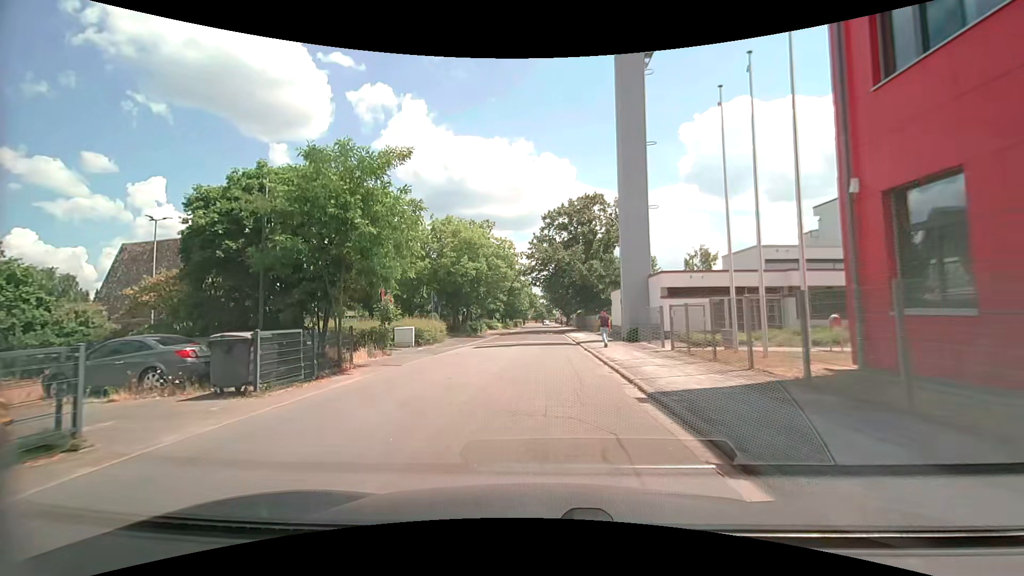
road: unclassified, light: Day
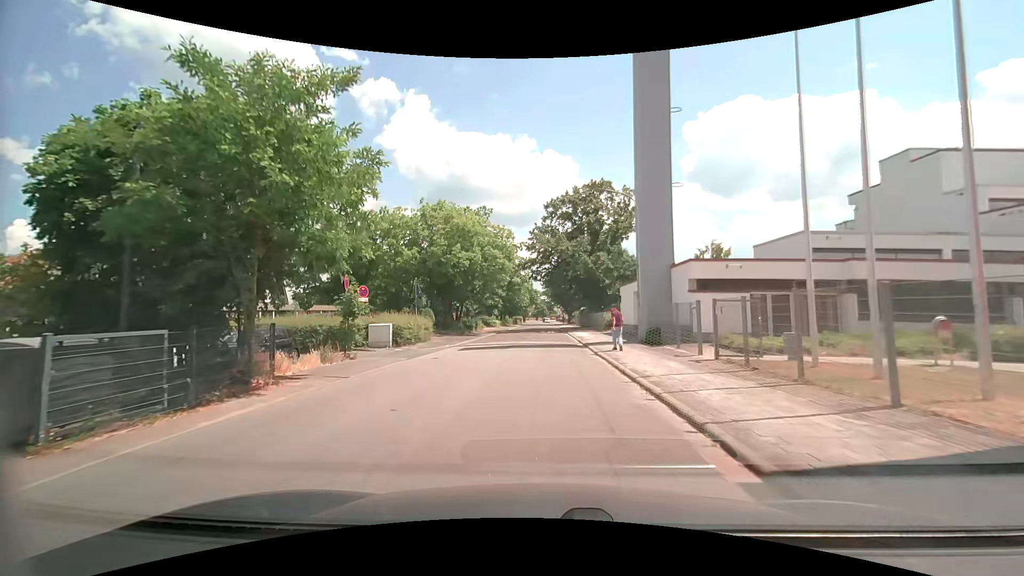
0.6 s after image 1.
(0.0, +4.6) m; 0°
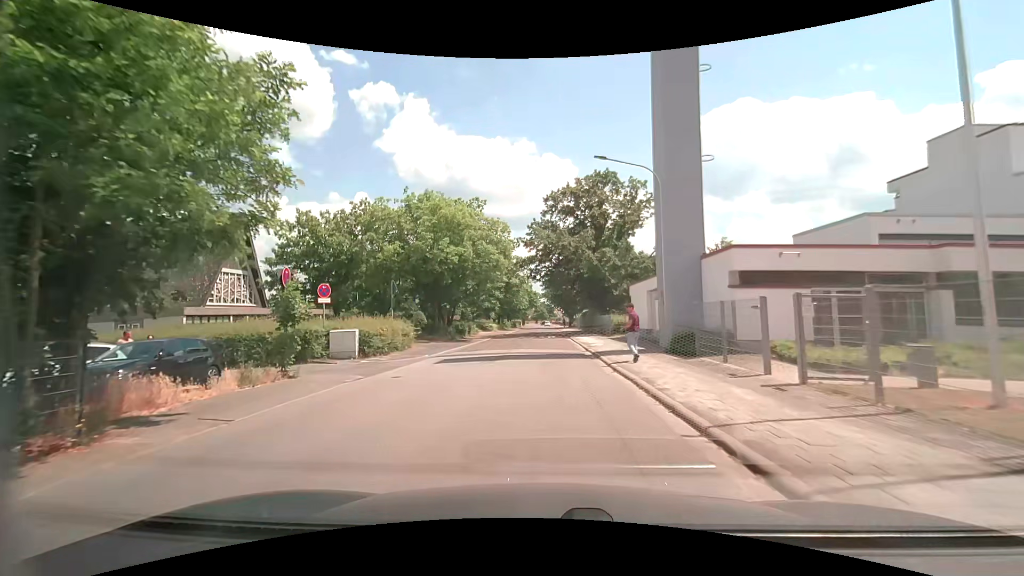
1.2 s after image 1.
(0.0, +4.6) m; 0°
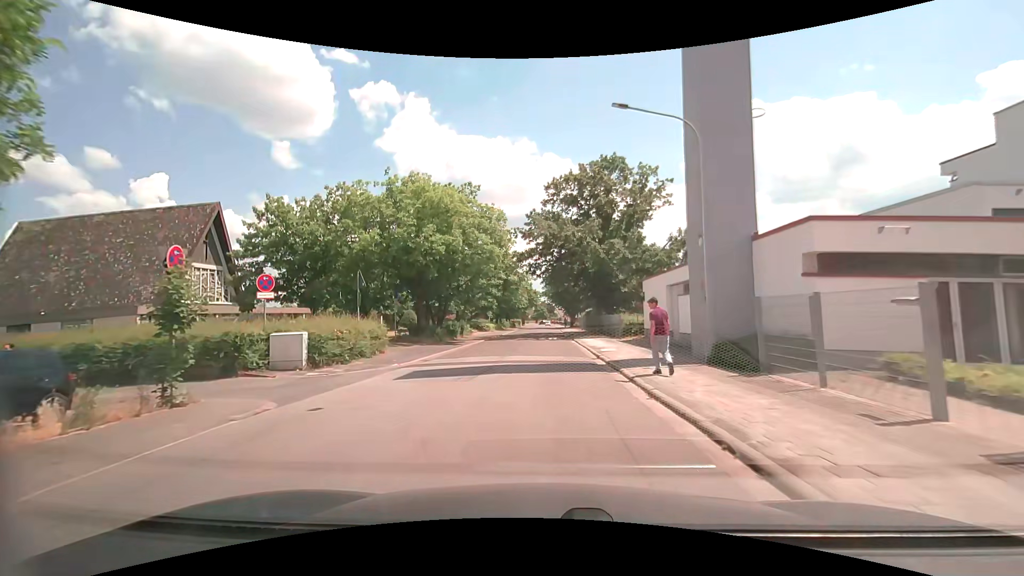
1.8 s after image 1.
(0.0, +4.6) m; +1°
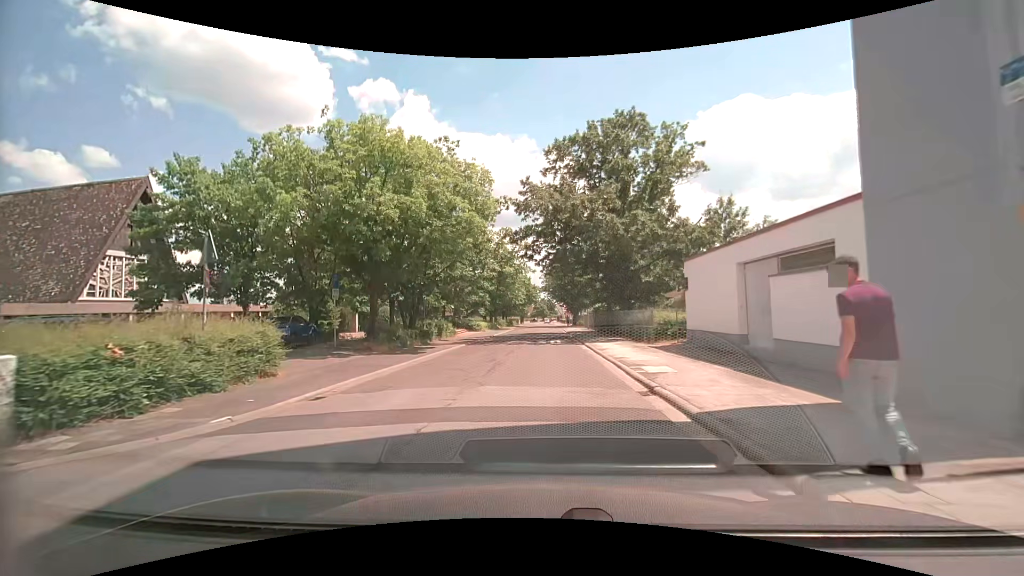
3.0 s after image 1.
(-0.2, +9.2) m; -1°
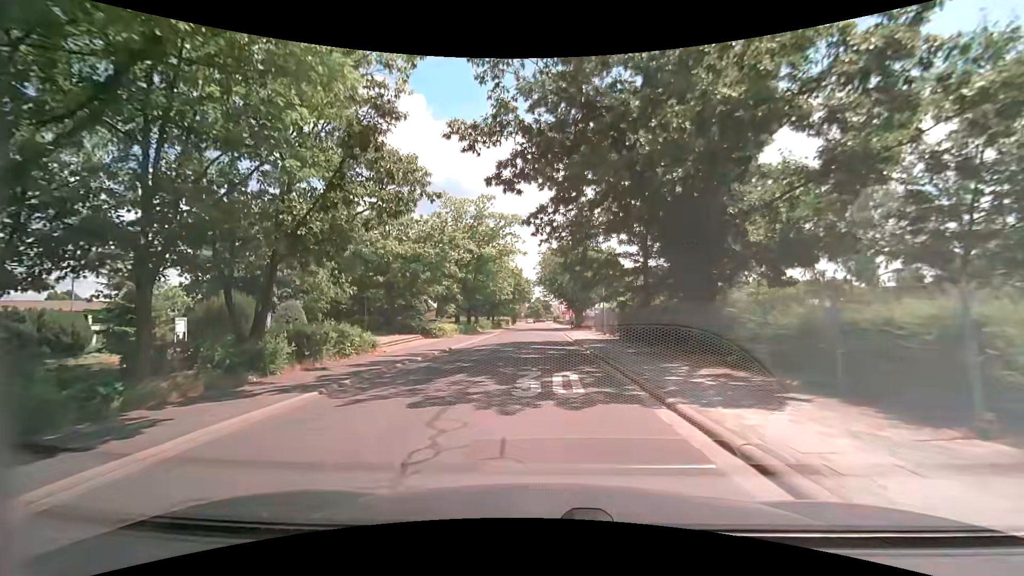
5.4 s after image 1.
(+0.1, +18.4) m; +1°
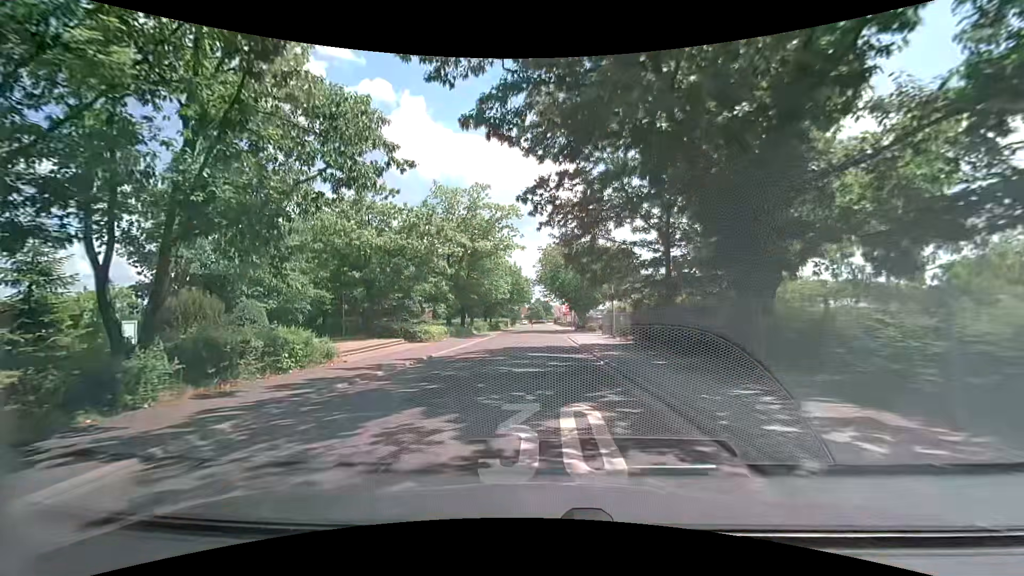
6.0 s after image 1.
(0.0, +4.7) m; 0°
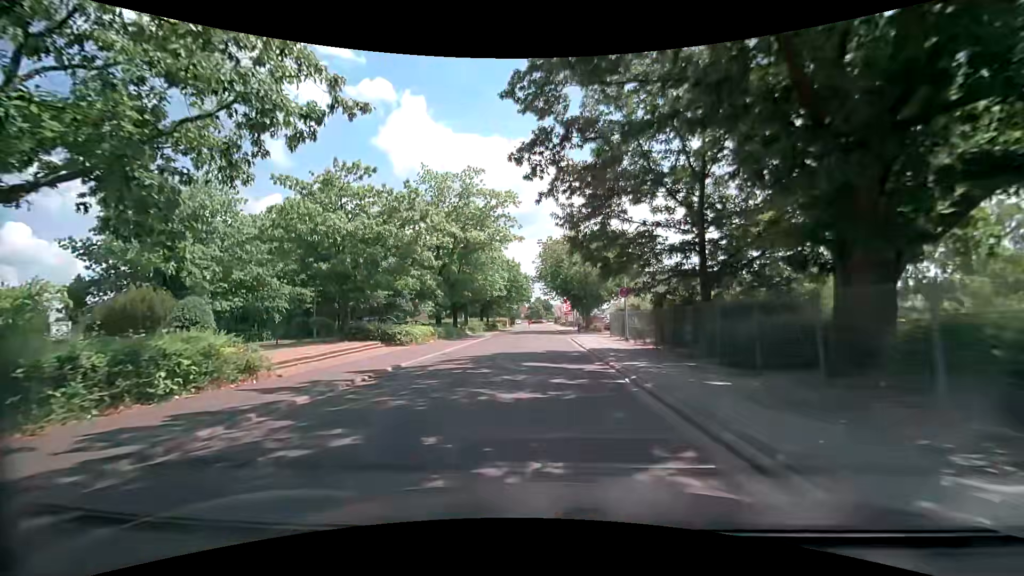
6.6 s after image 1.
(0.0, +4.7) m; 0°
(0, +10) (0, +20) (0, +30) (0, +40) (0, +50) (+1, +60) (+1, +70) (+1, +80) (+1, +90) (+1, +100) m
